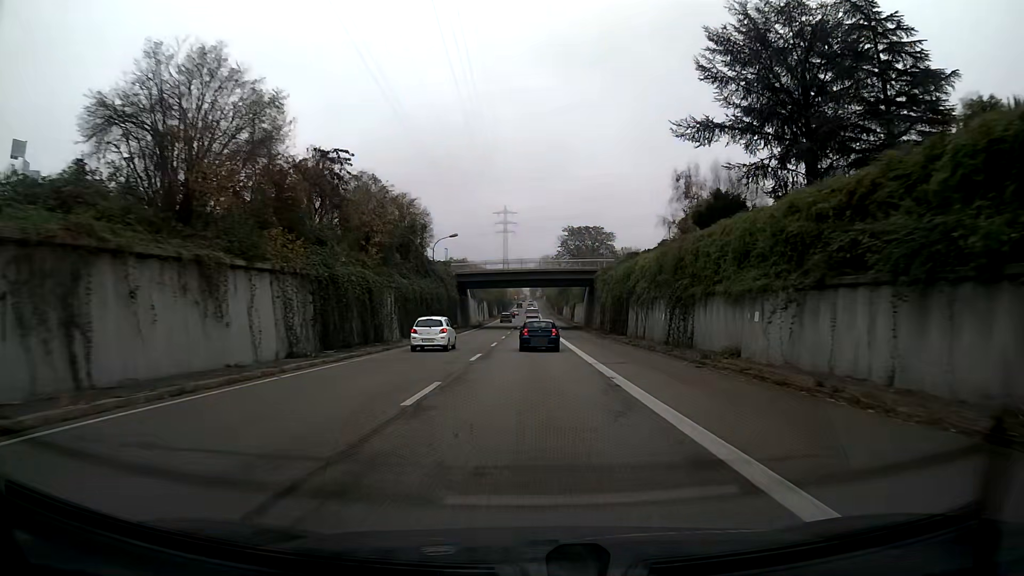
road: trunk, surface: asphalt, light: Day
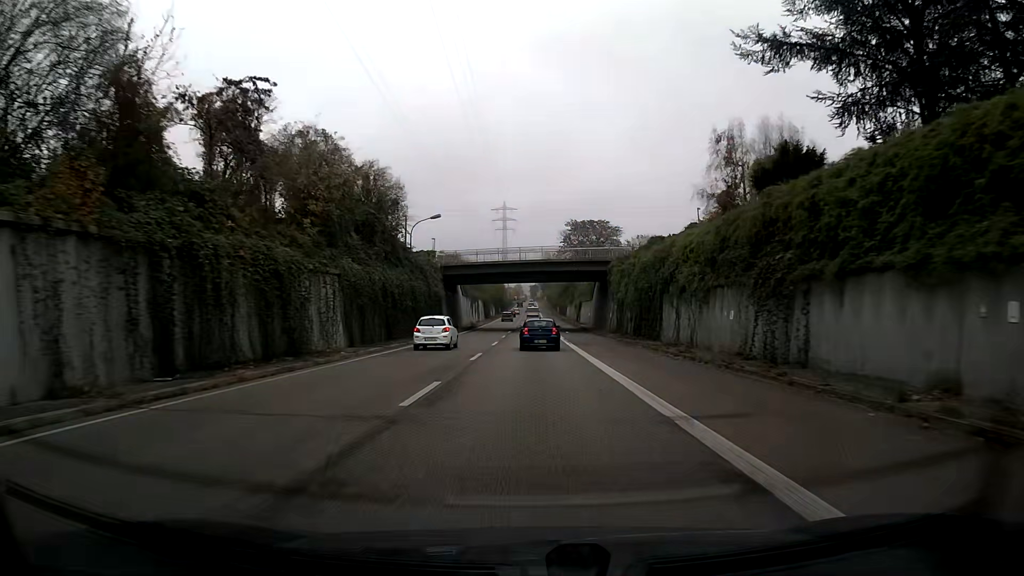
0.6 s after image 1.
(0.0, +12.3) m; 0°
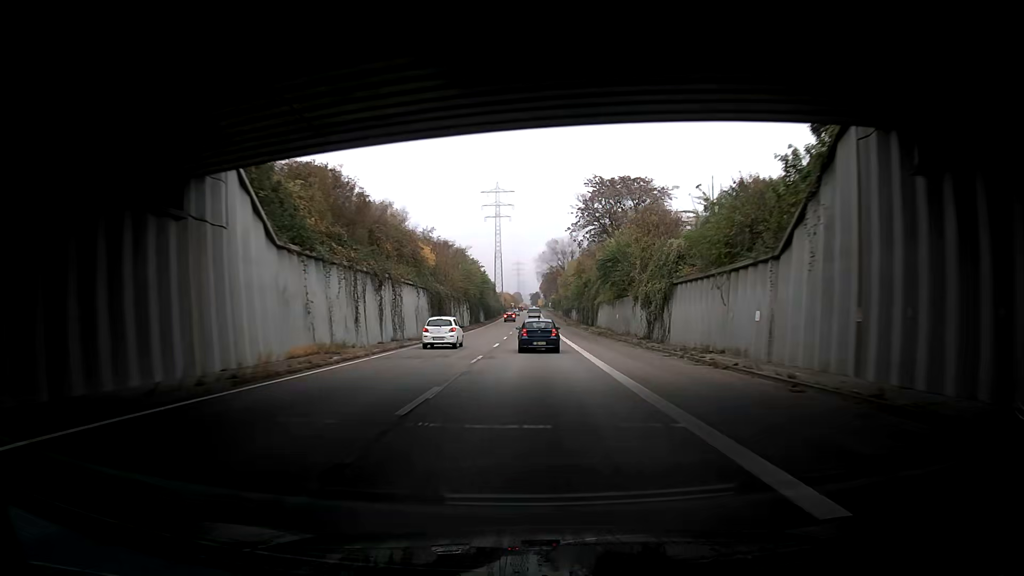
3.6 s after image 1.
(0.0, +61.2) m; 0°
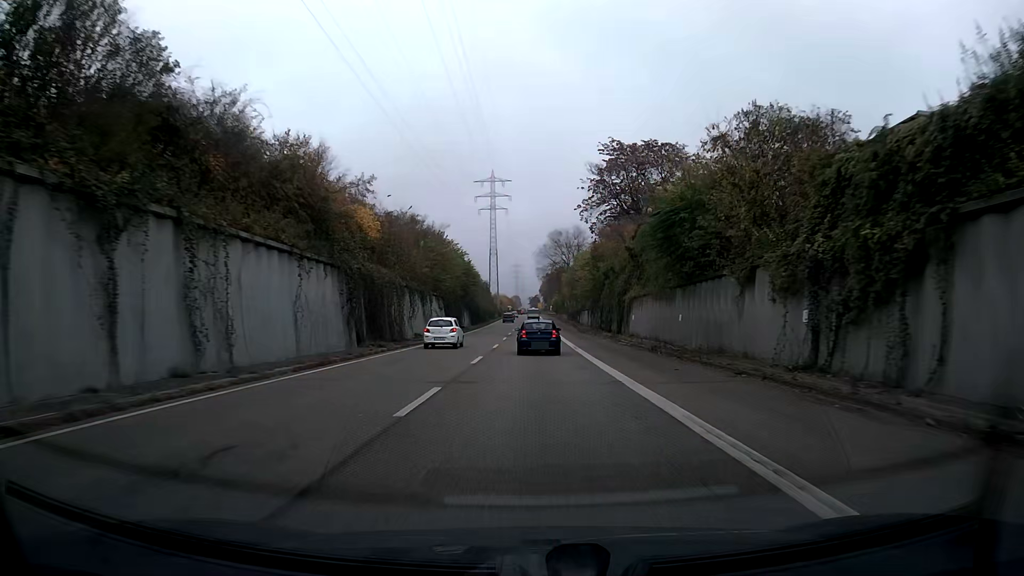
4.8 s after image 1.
(0.0, +24.1) m; 0°
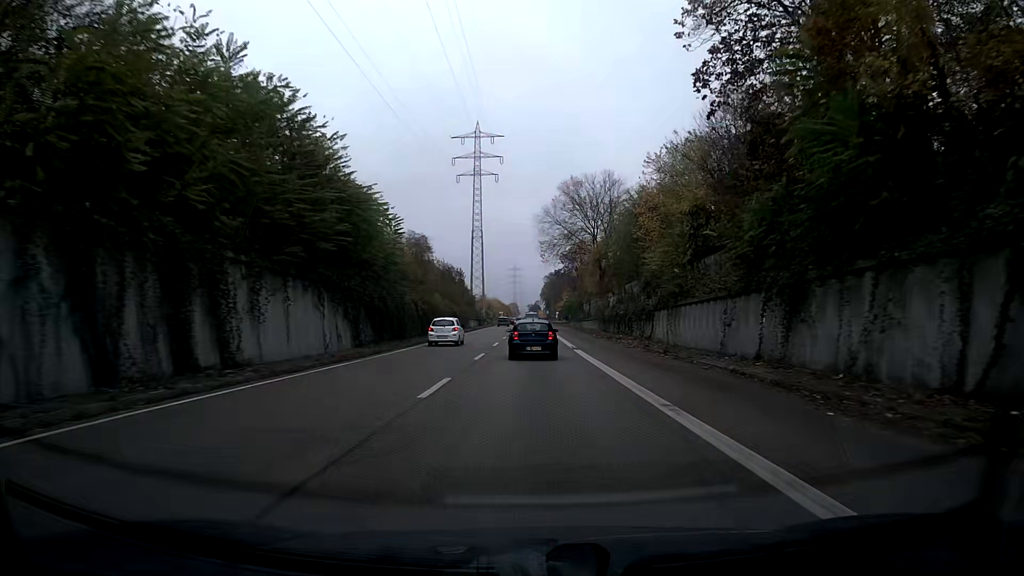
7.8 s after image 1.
(+0.1, +57.9) m; 0°
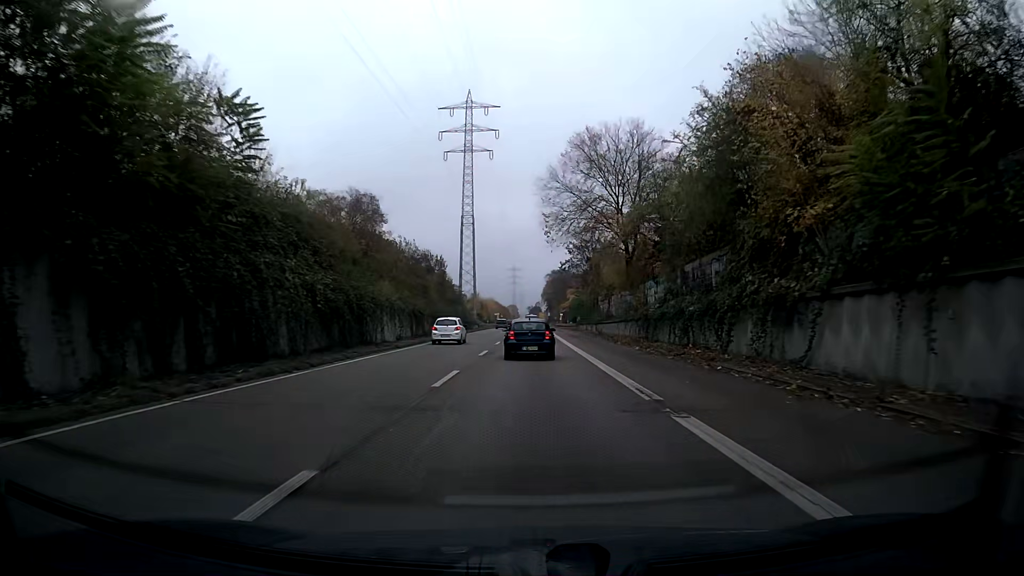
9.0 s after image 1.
(0.0, +22.0) m; 0°
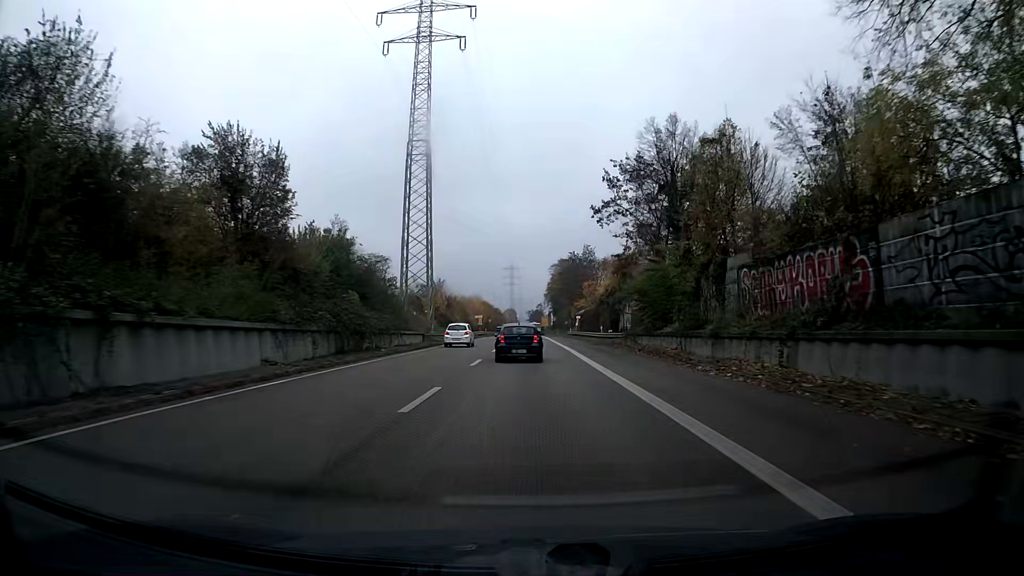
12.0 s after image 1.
(-0.1, +51.7) m; 0°
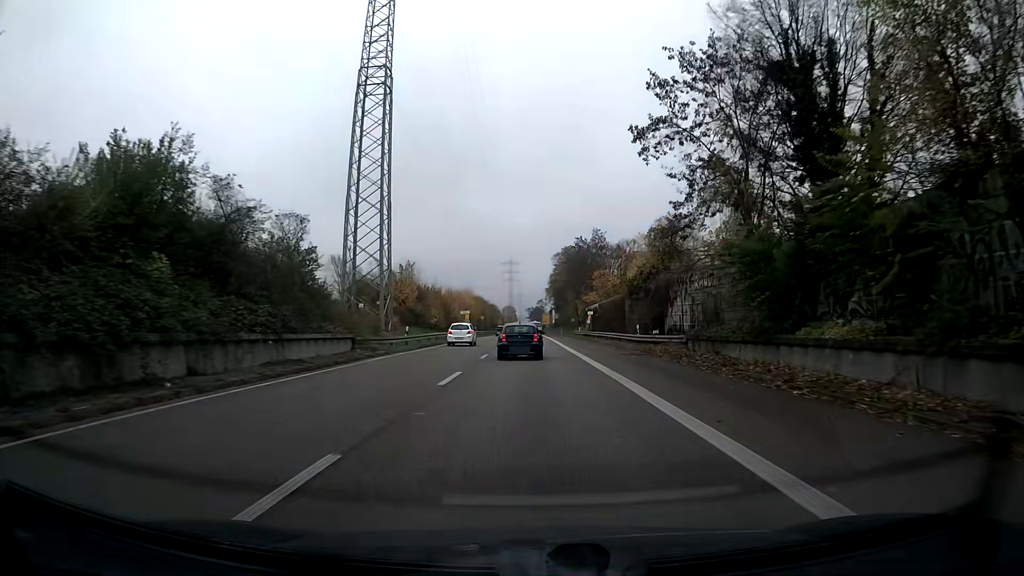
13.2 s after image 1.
(0.0, +19.7) m; 0°
(0, +10) (0, +20) (0, +30) (0, +40) (0, +50) (0, +60) (0, +70) (0, +80) (0, +90) (0, +100) m
